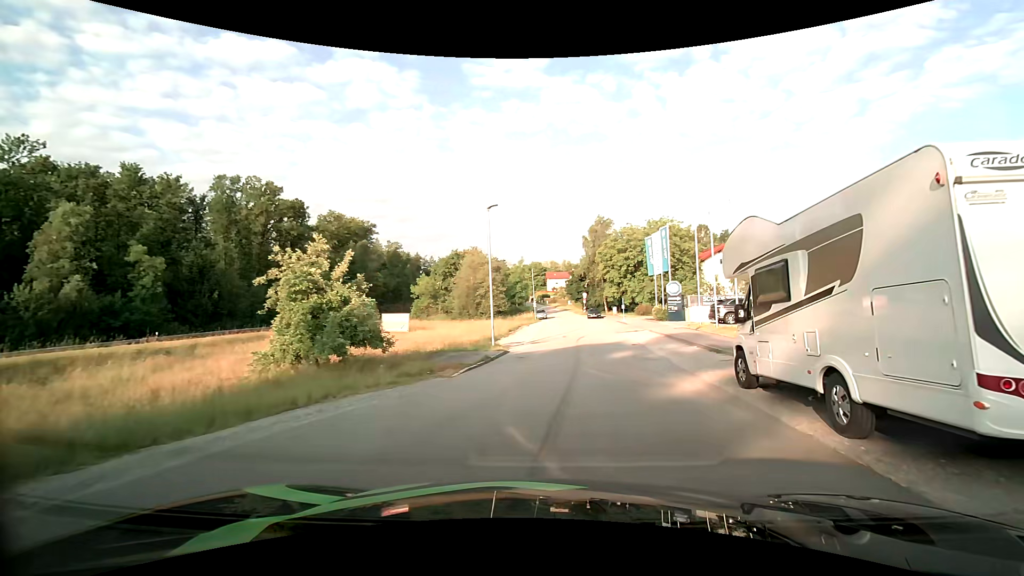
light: Day
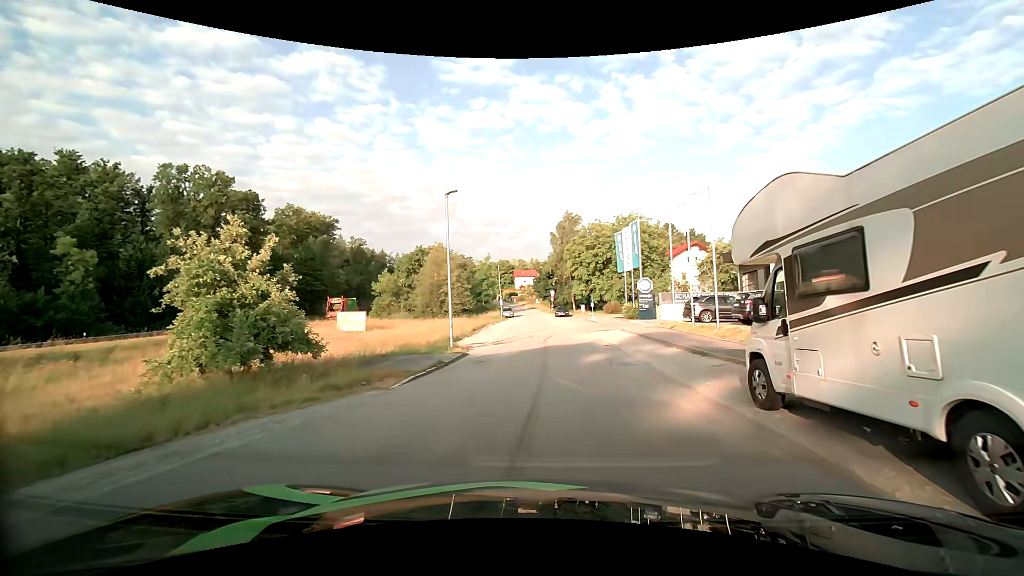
(+0.1, +2.7) m; +3°
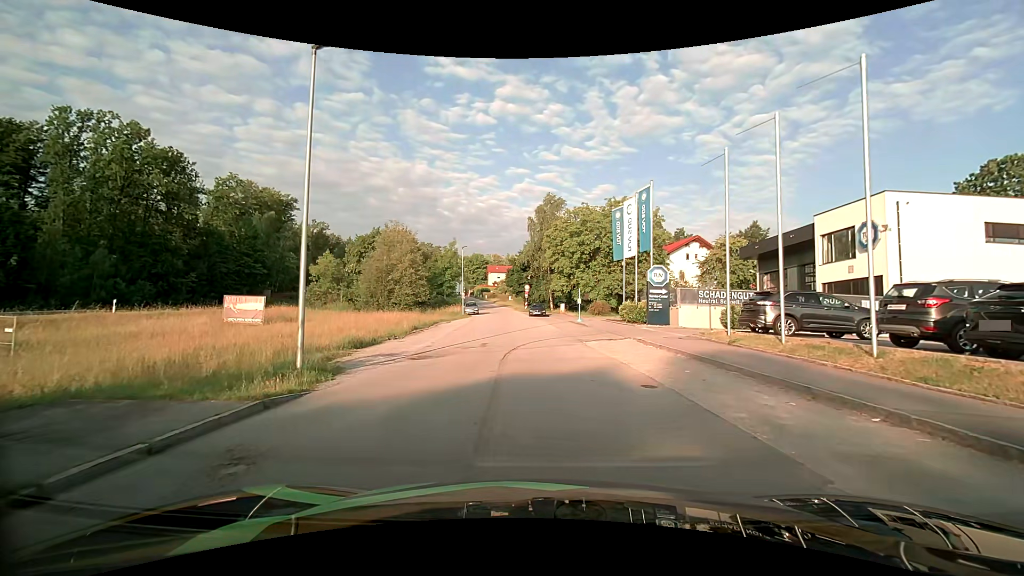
(+0.6, +13.0) m; +3°
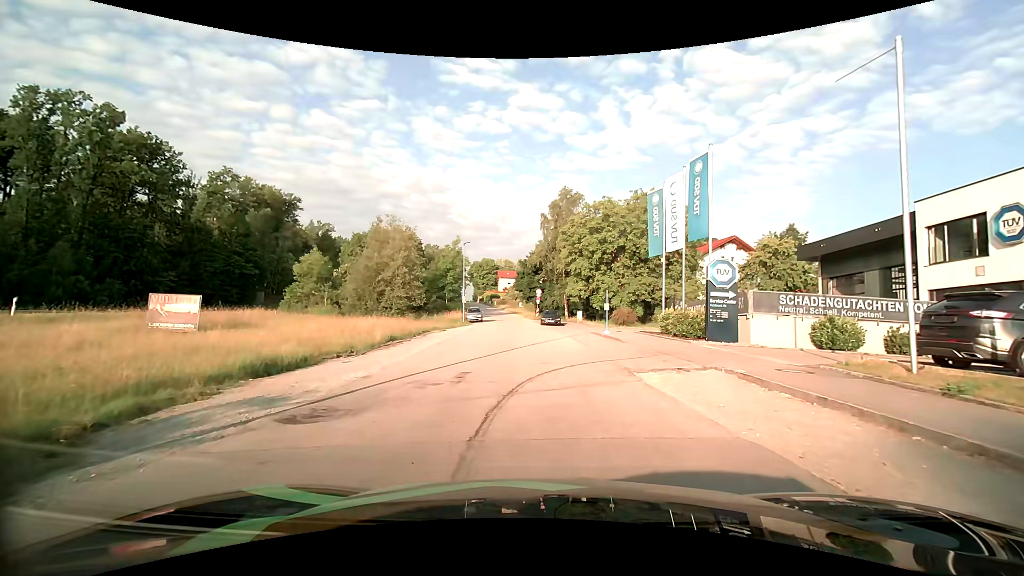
(0.0, +8.1) m; -1°
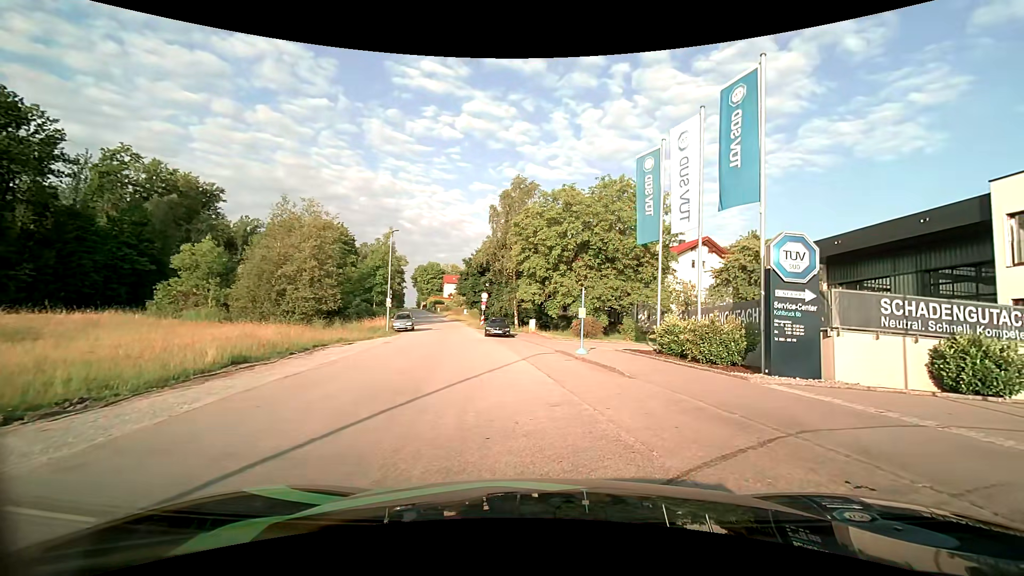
(+0.1, +9.4) m; +5°
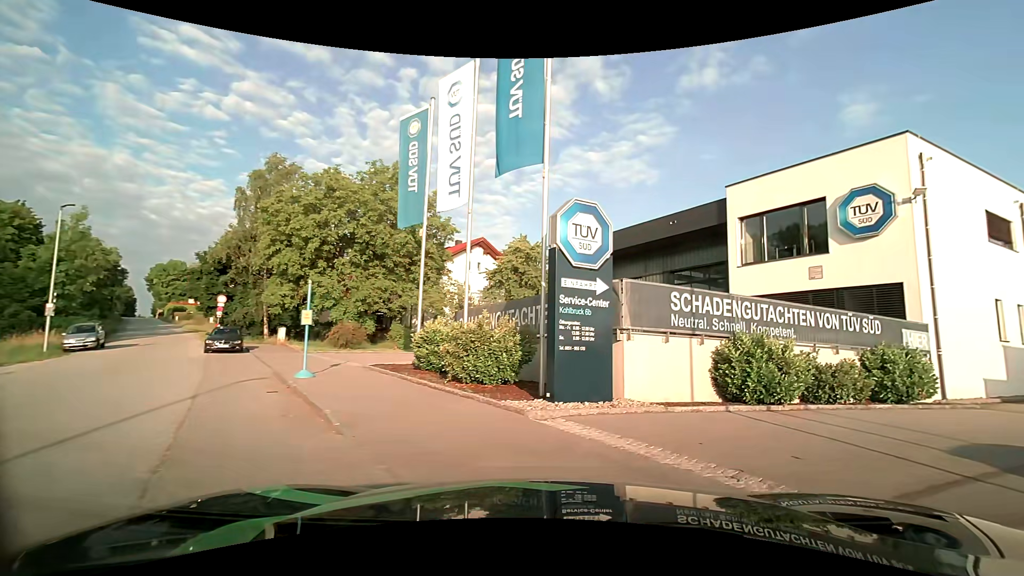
(+1.0, +4.8) m; +24°
